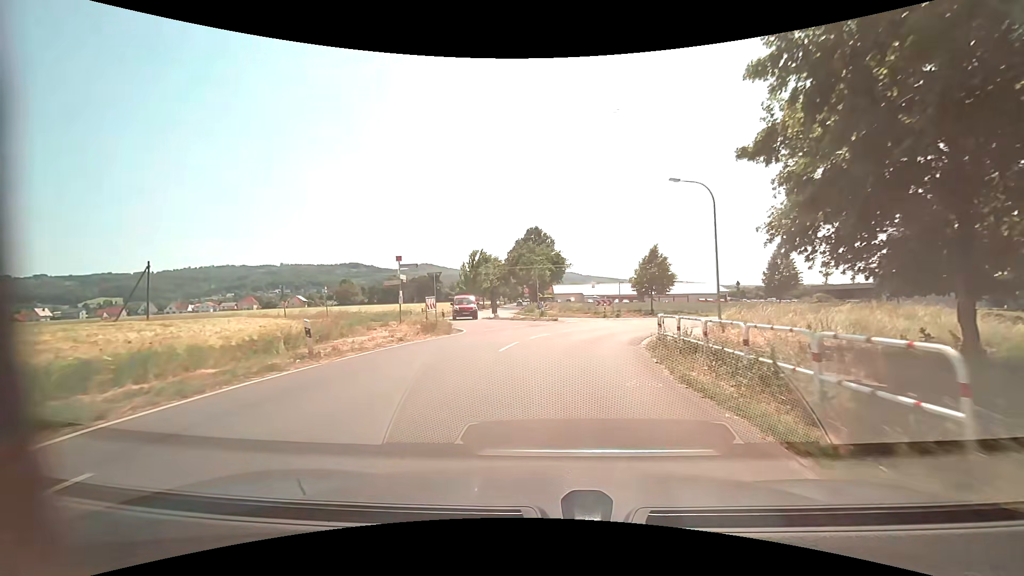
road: unclassified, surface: asphalt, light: Day
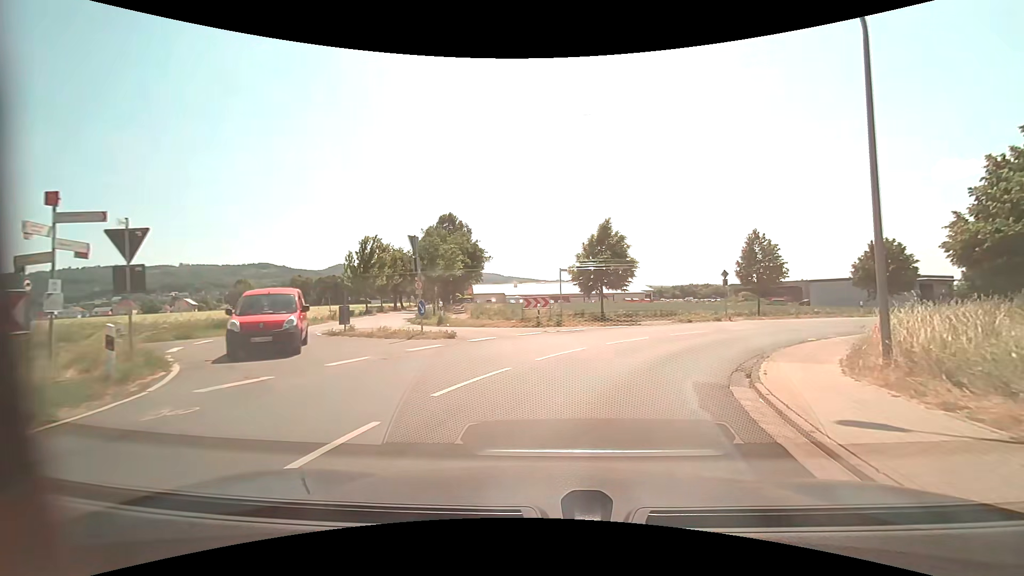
(+0.8, +15.5) m; +8°
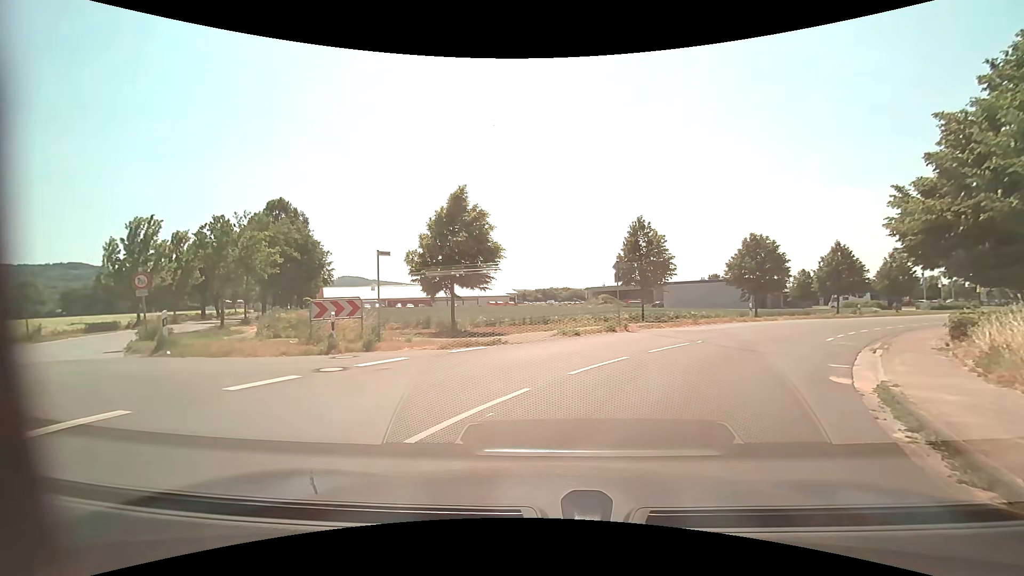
(+1.3, +9.9) m; +16°
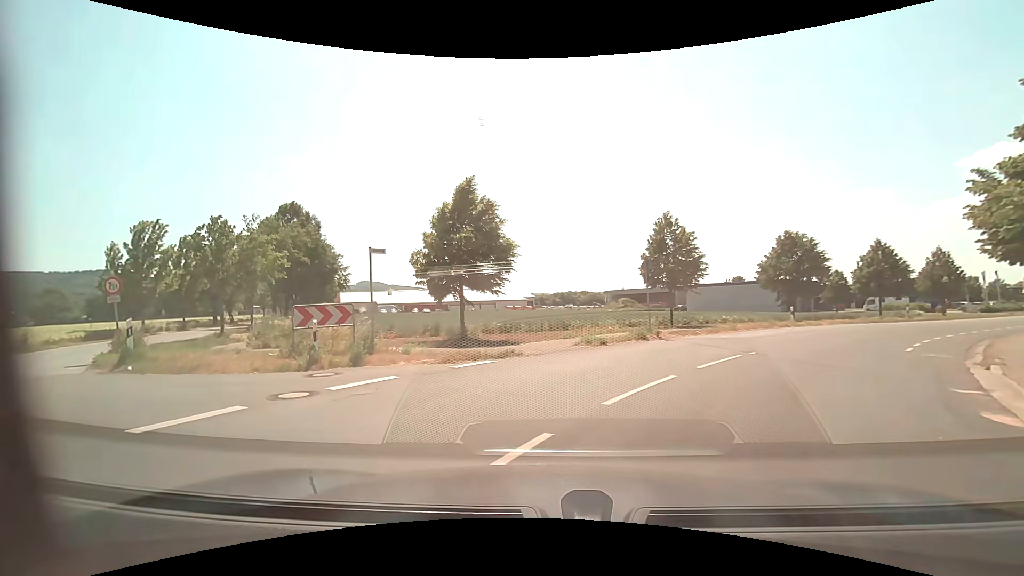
(0.0, +2.3) m; -1°
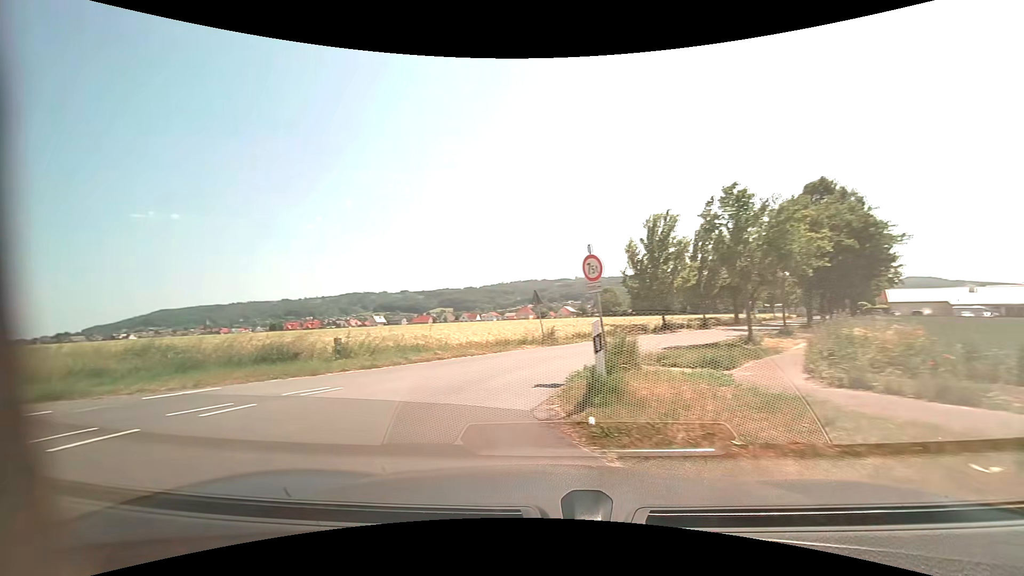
(-4.4, +8.9) m; -55°
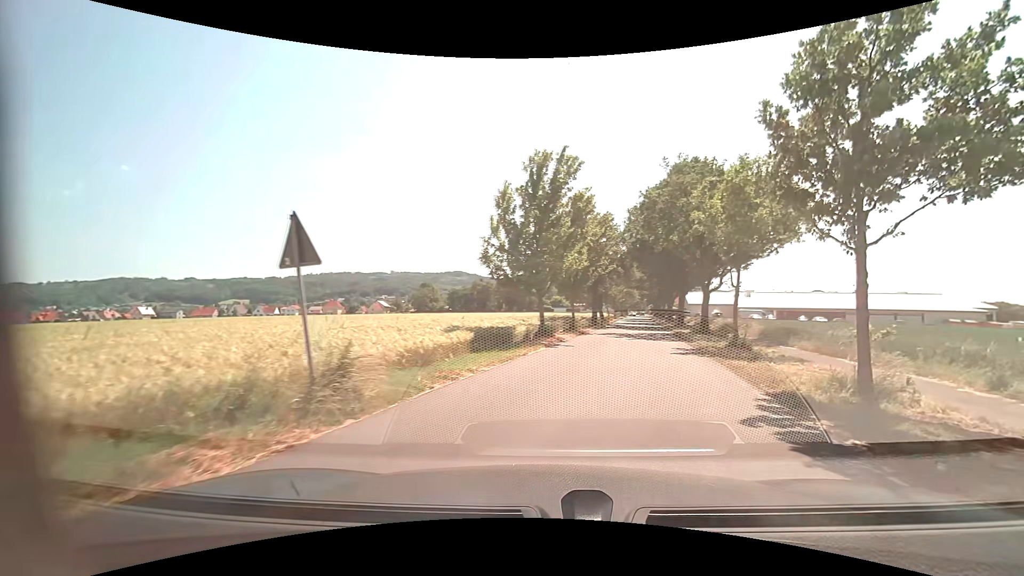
(-0.6, +17.0) m; +19°
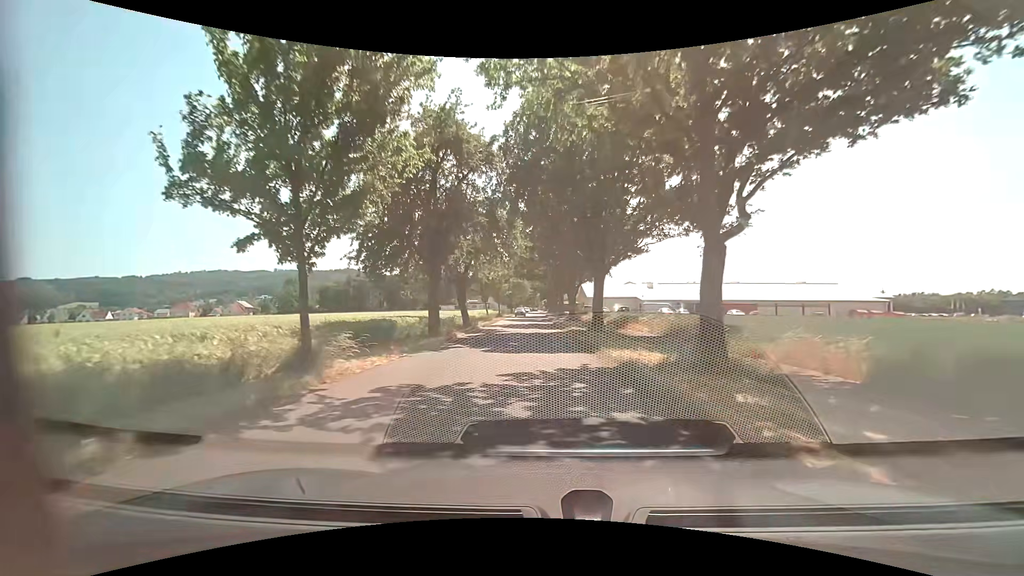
(+4.8, +24.5) m; +12°
